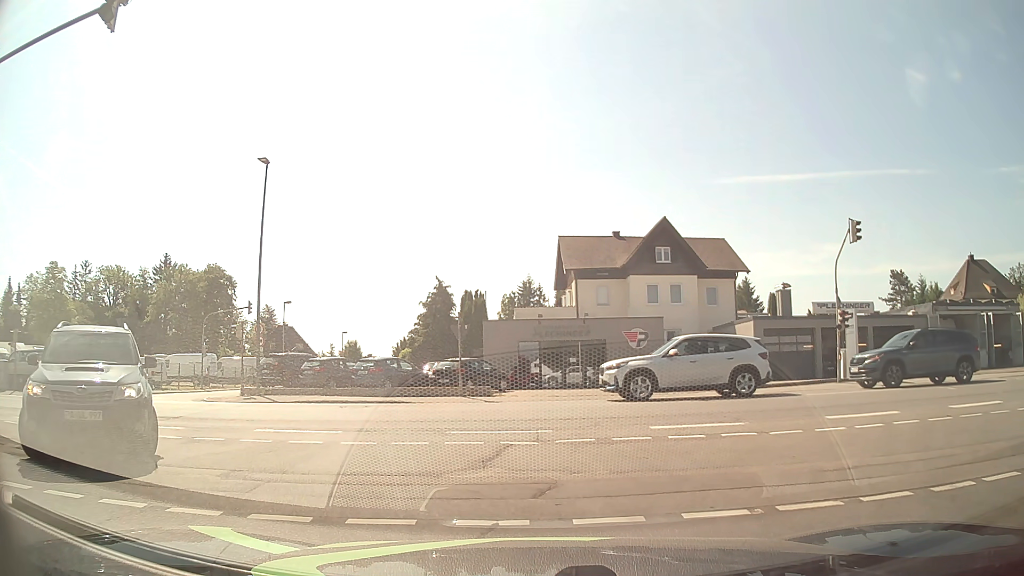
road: residential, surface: asphalt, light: Day
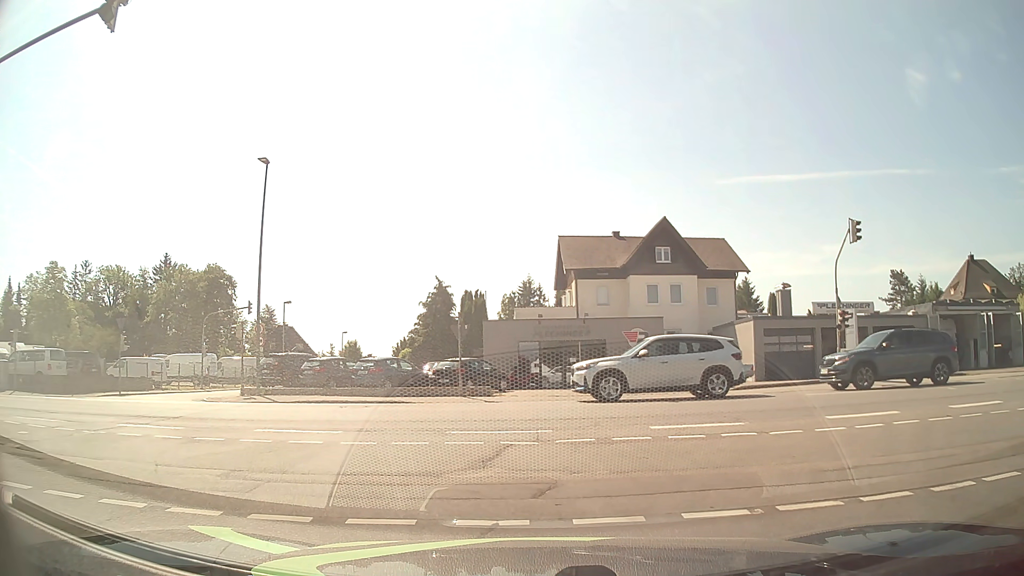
(0.0, 0.0) m; 0°
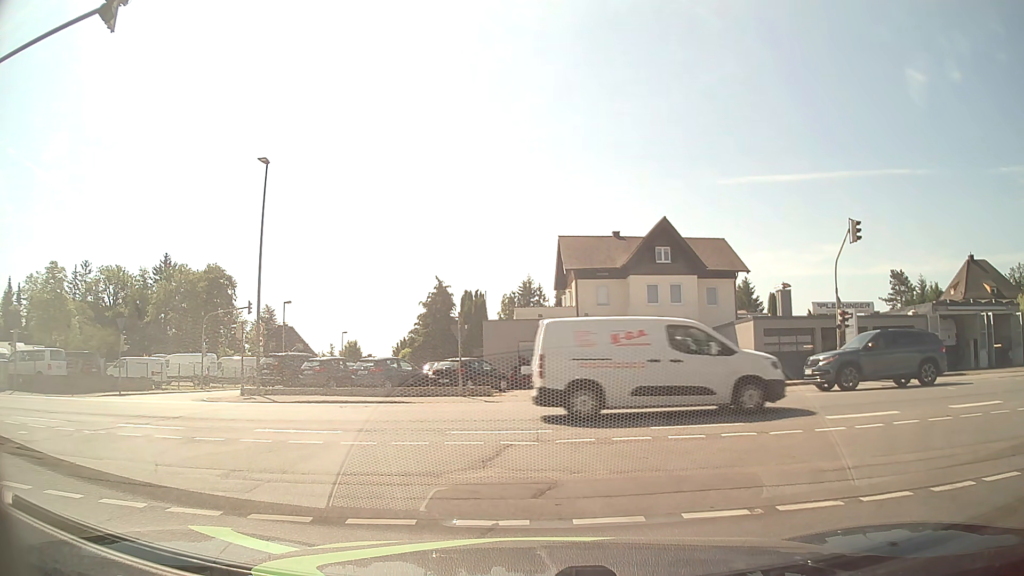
(0.0, 0.0) m; 0°
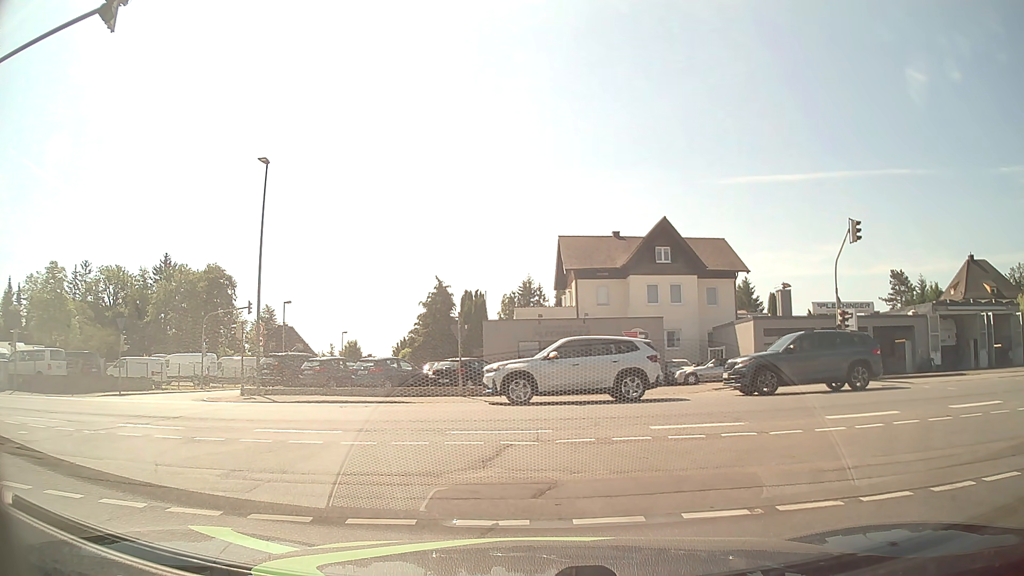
(0.0, 0.0) m; 0°
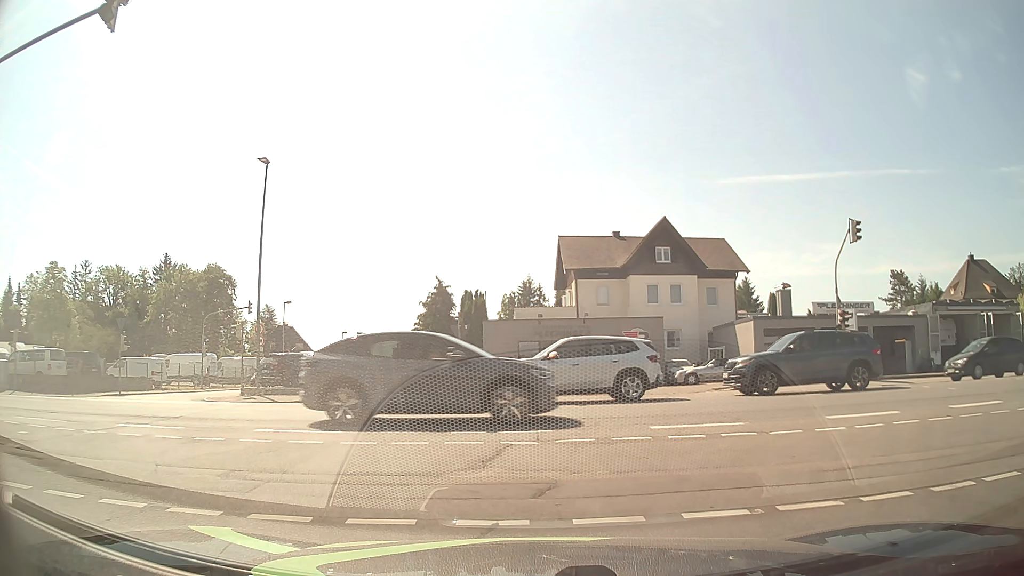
(0.0, 0.0) m; 0°
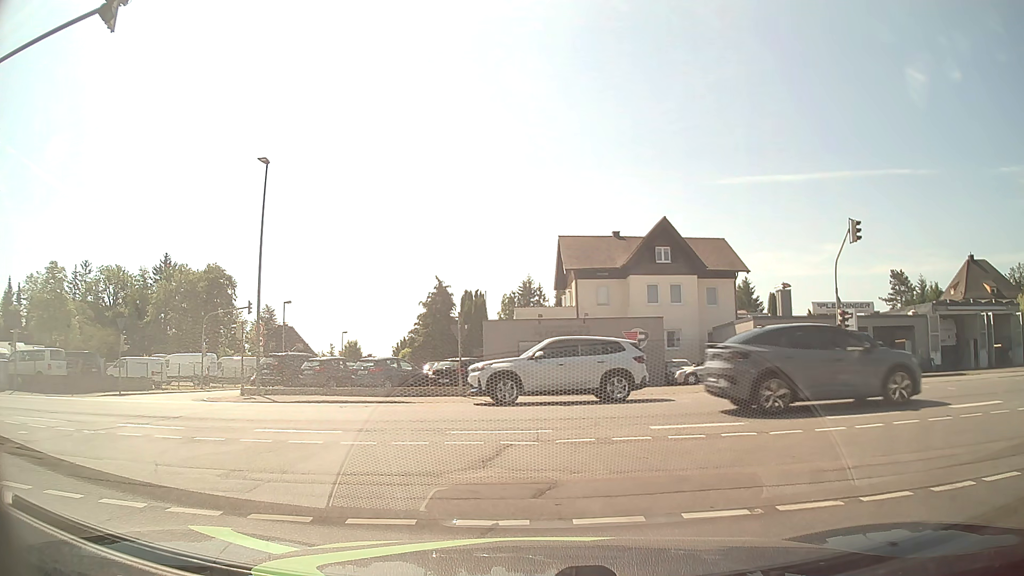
(0.0, 0.0) m; 0°
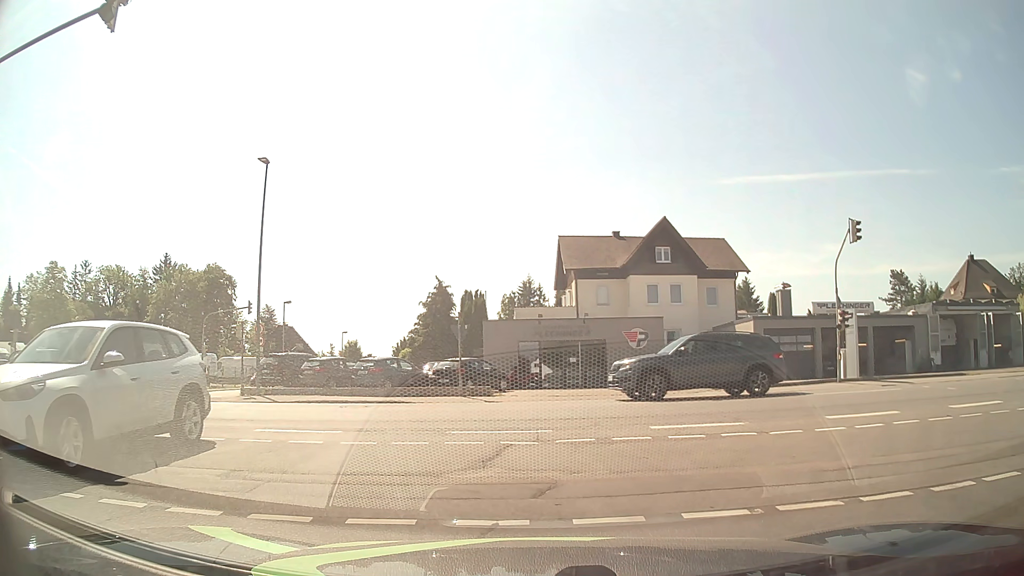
(0.0, 0.0) m; 0°
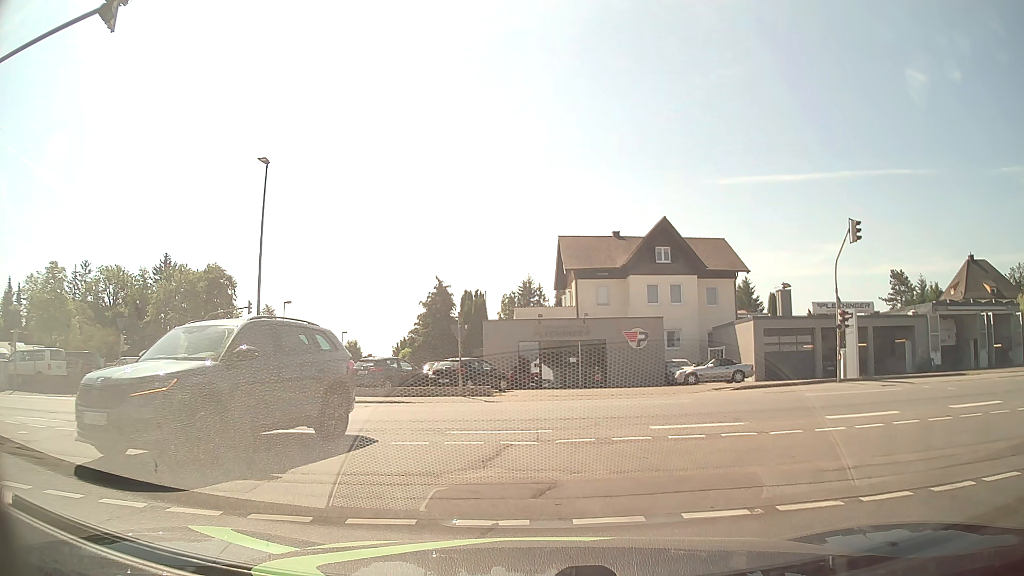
(0.0, 0.0) m; 0°
